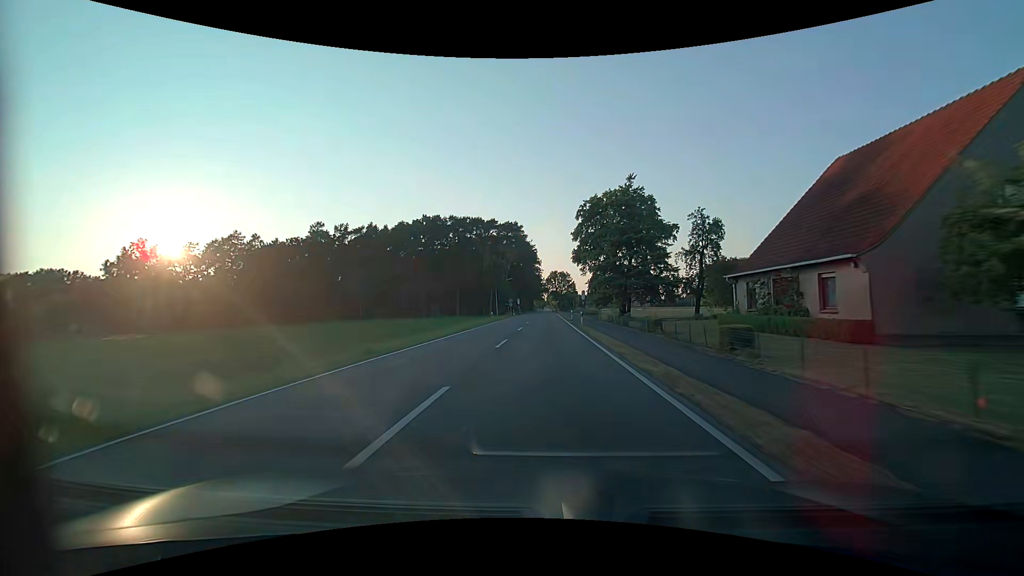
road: tertiary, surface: asphalt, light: Day
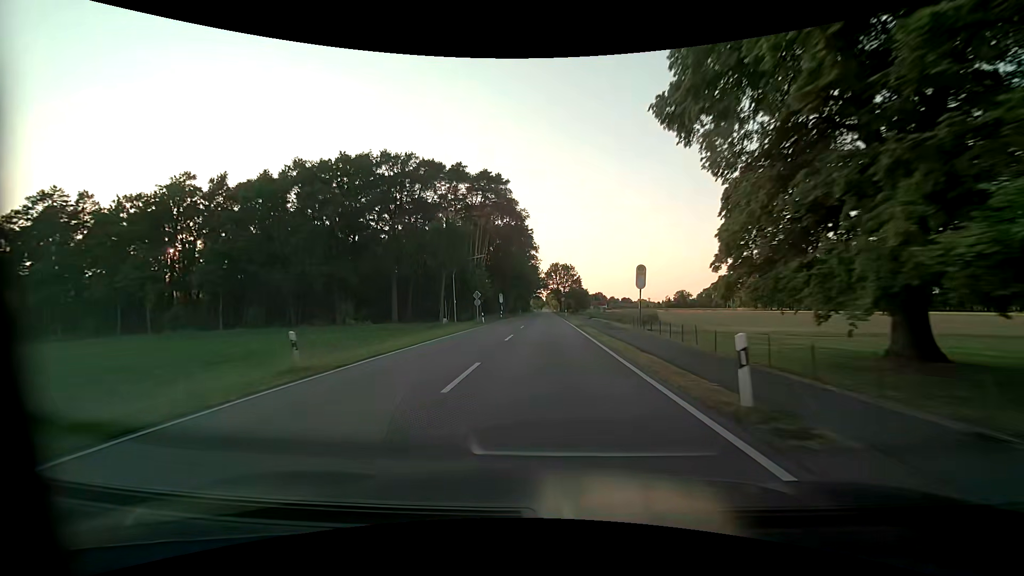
(0.0, +45.3) m; 0°
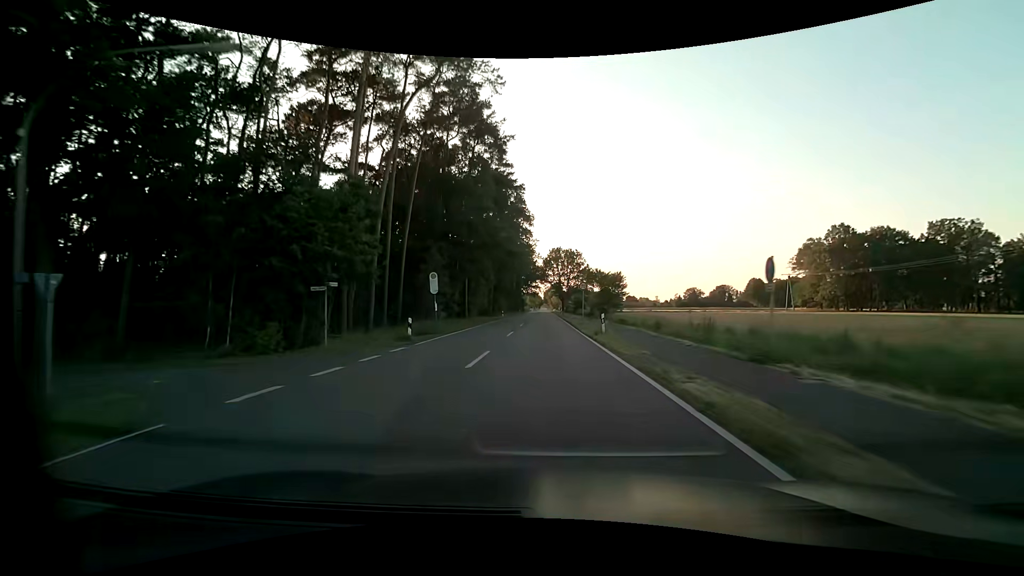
(+0.1, +45.3) m; 0°
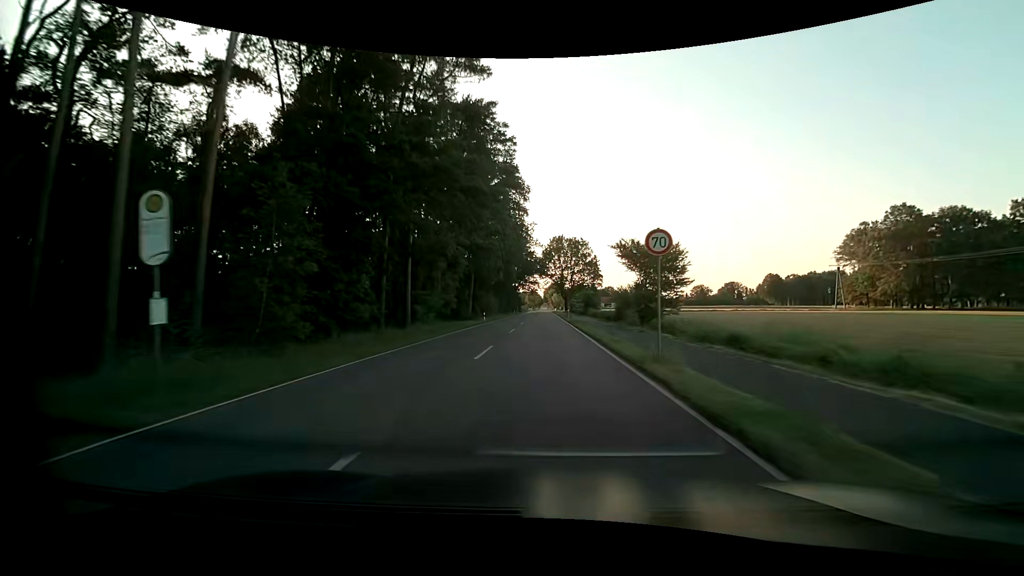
(0.0, +22.7) m; 0°
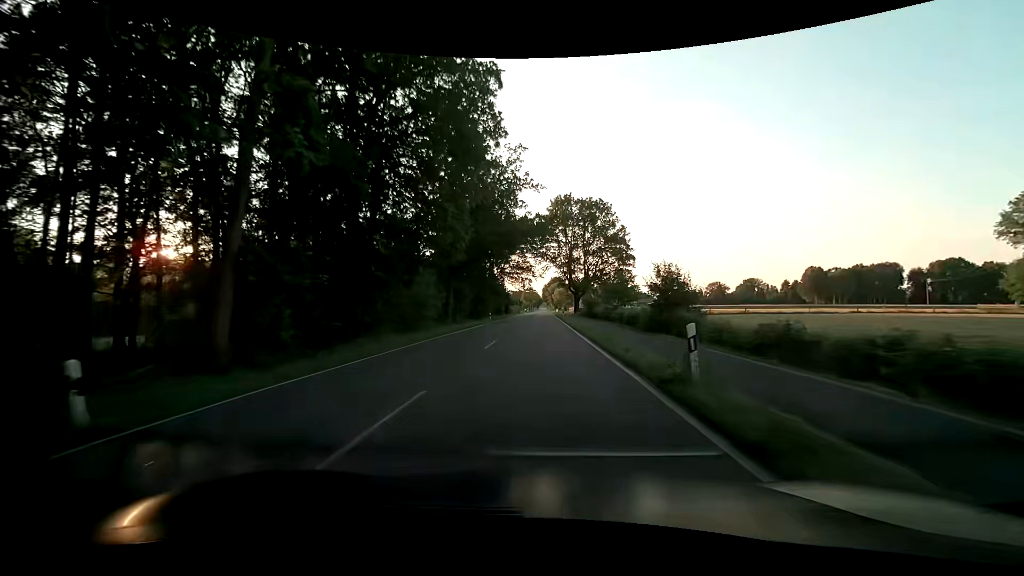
(-0.1, +45.3) m; 0°
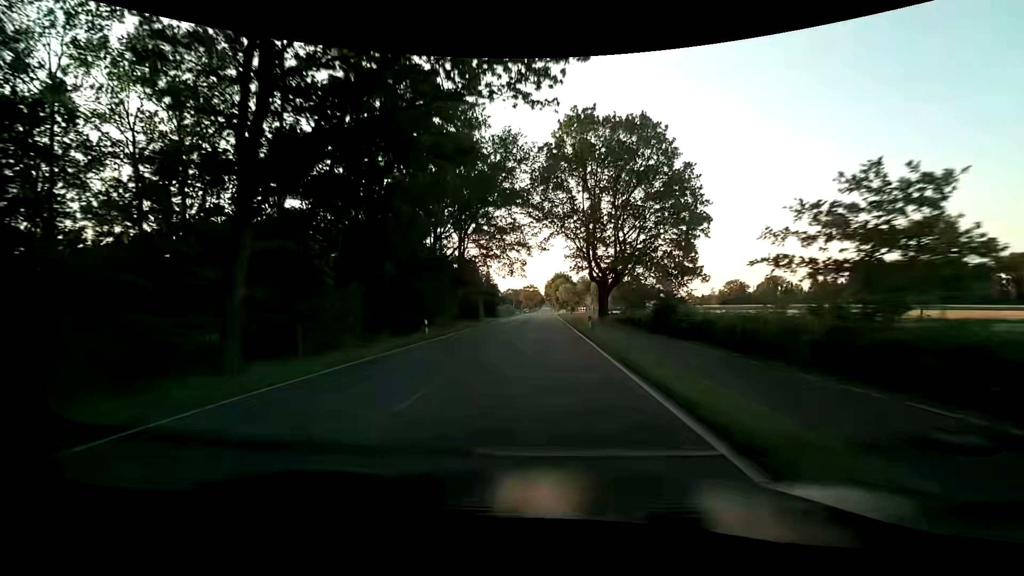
(-0.1, +34.0) m; 0°
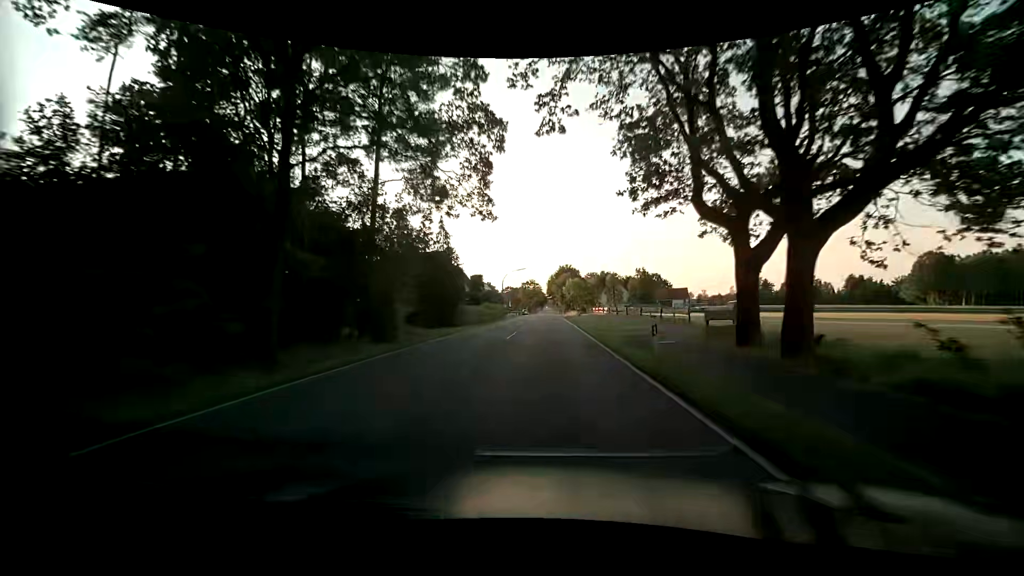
(0.0, +34.0) m; 0°
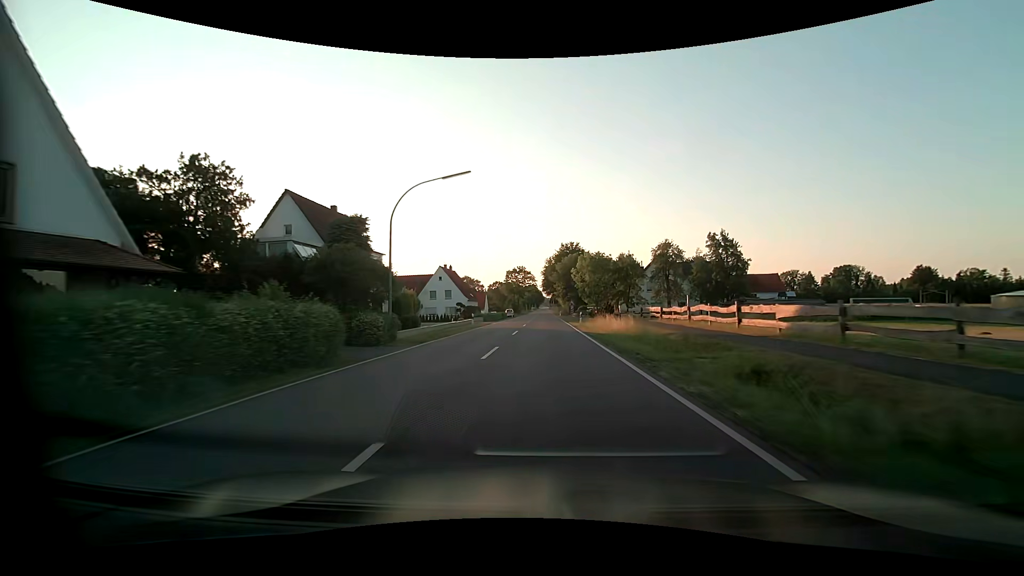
(-0.2, +56.7) m; 0°
(0, +10) (0, +20) (0, +30) (0, +40) (0, +50) (0, +60) (0, +70) (0, +80) (0, +90) (0, +100) m
